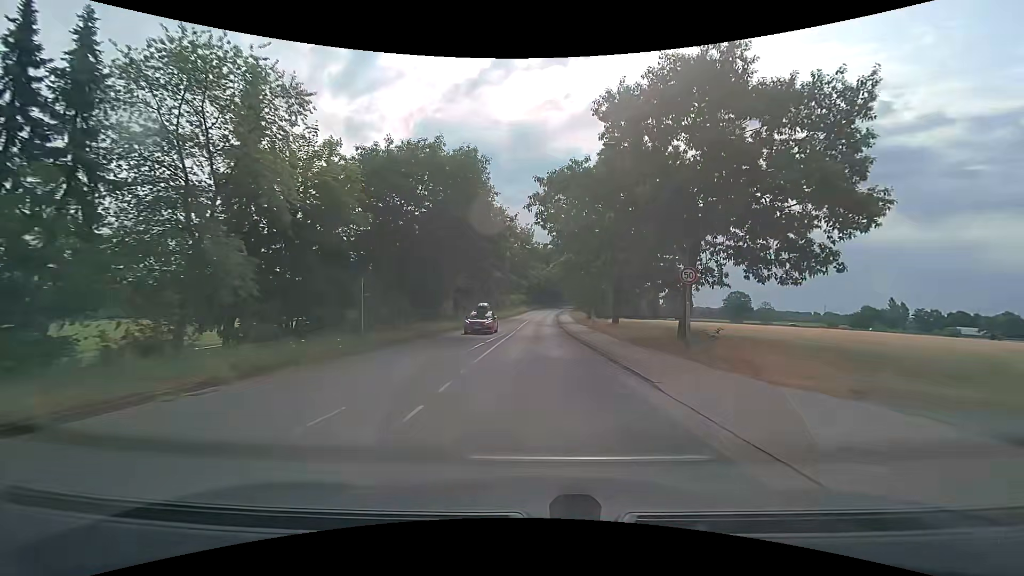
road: secondary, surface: asphalt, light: Day
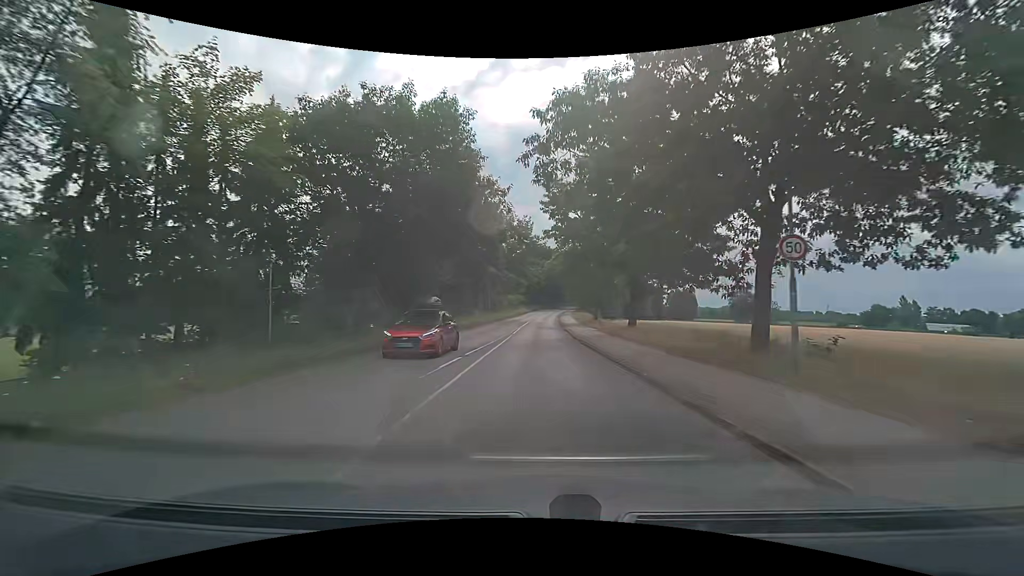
(0.0, +7.5) m; 0°
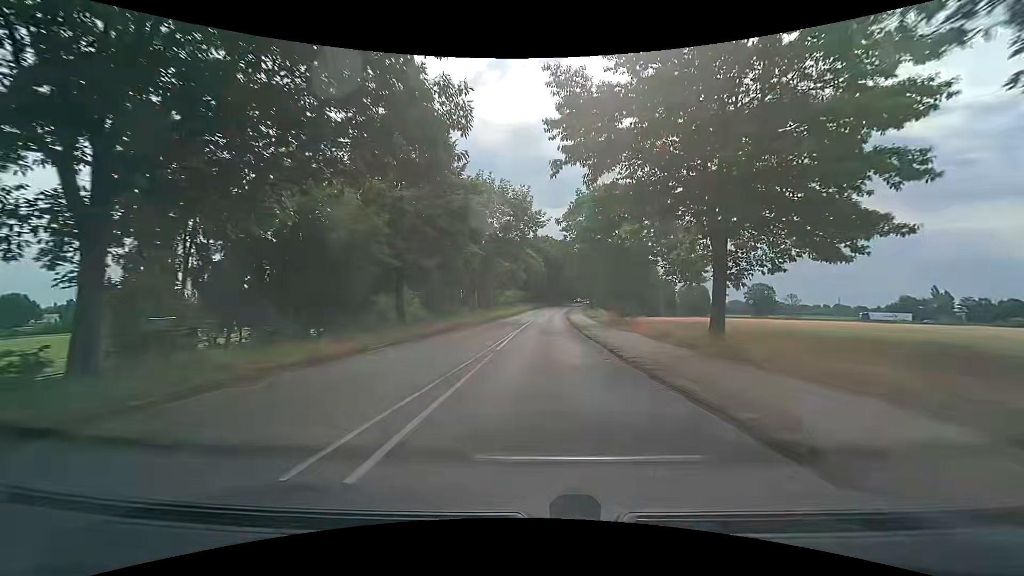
(0.0, +16.0) m; 0°
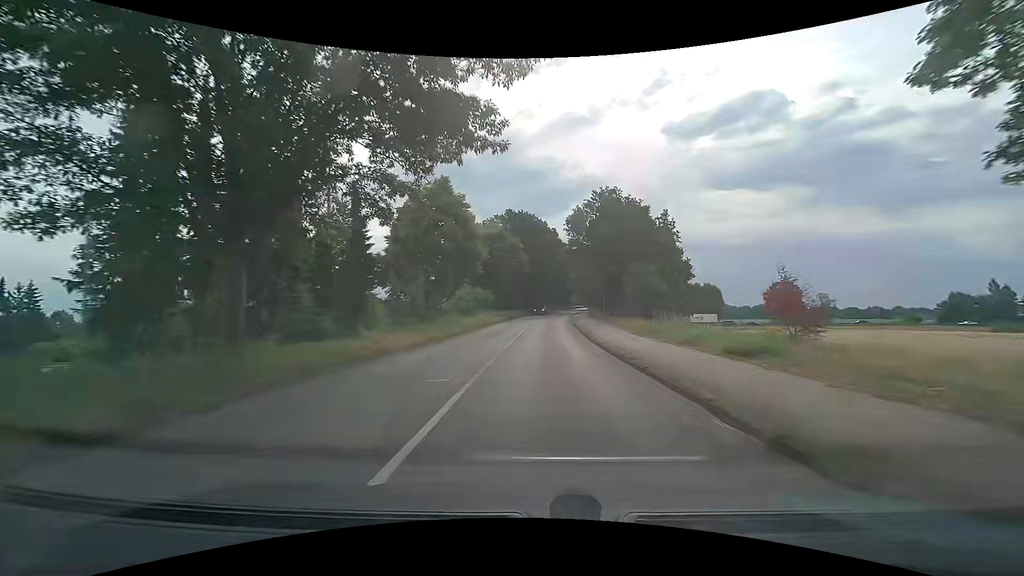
(+0.9, +40.6) m; +2°
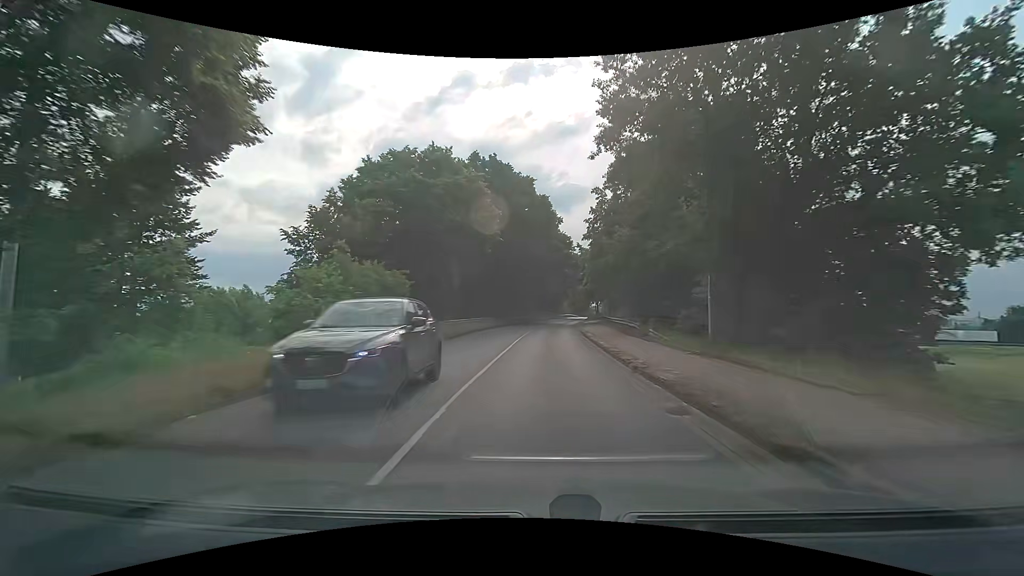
(+0.7, +31.8) m; +2°
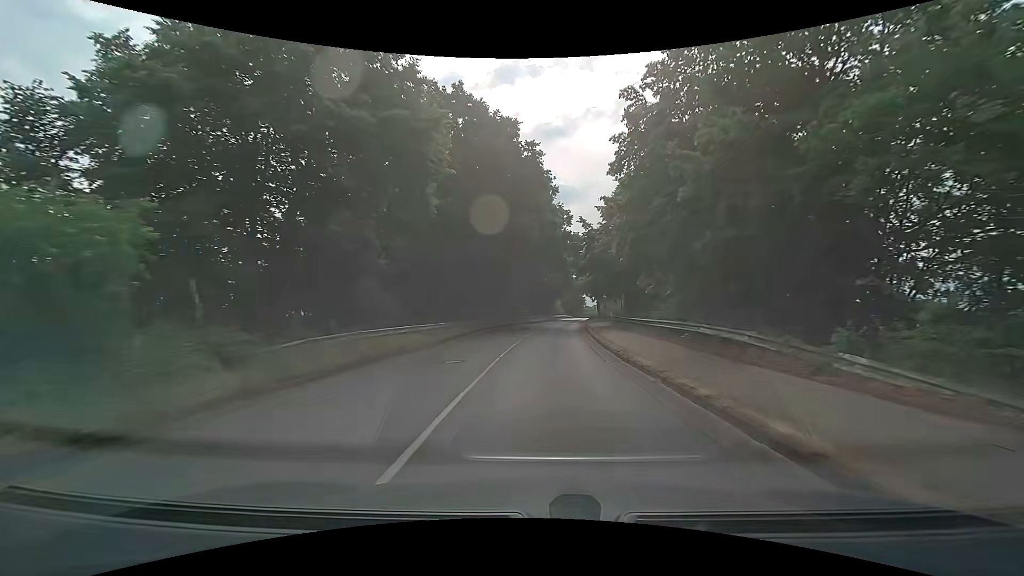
(+0.1, +15.5) m; +1°
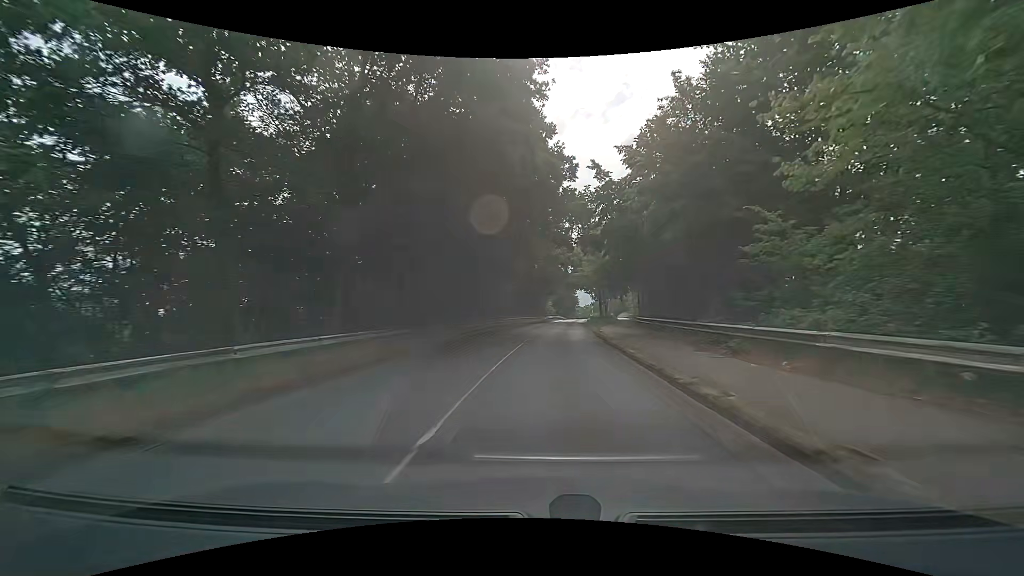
(+0.2, +15.3) m; +1°
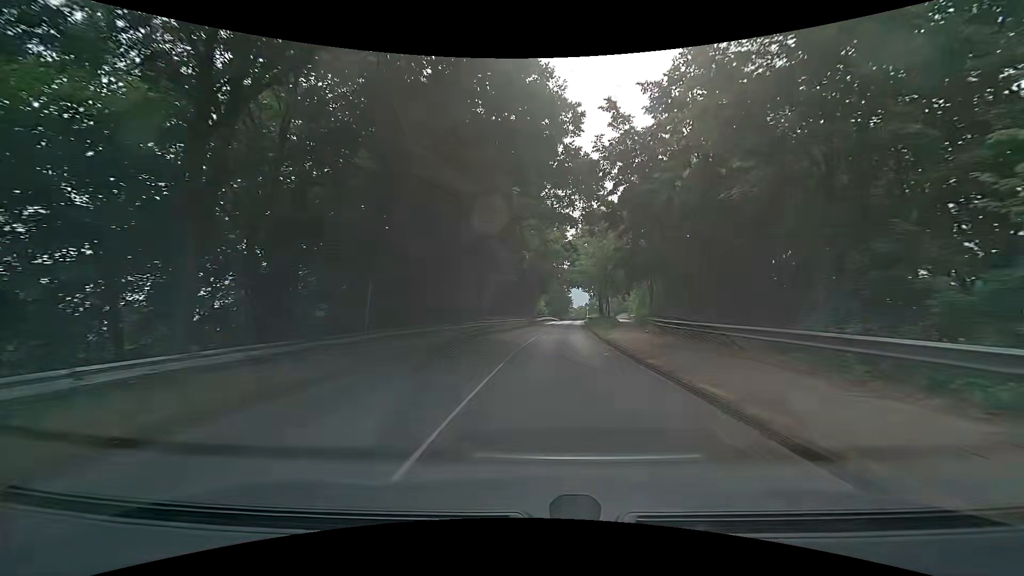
(+0.1, +7.6) m; +2°
(0, +10) (0, +20) (+1, +30) (+1, +40) (+2, +50) (+3, +60) (+4, +70) (+4, +80) (+5, +90) (+6, +100) m
